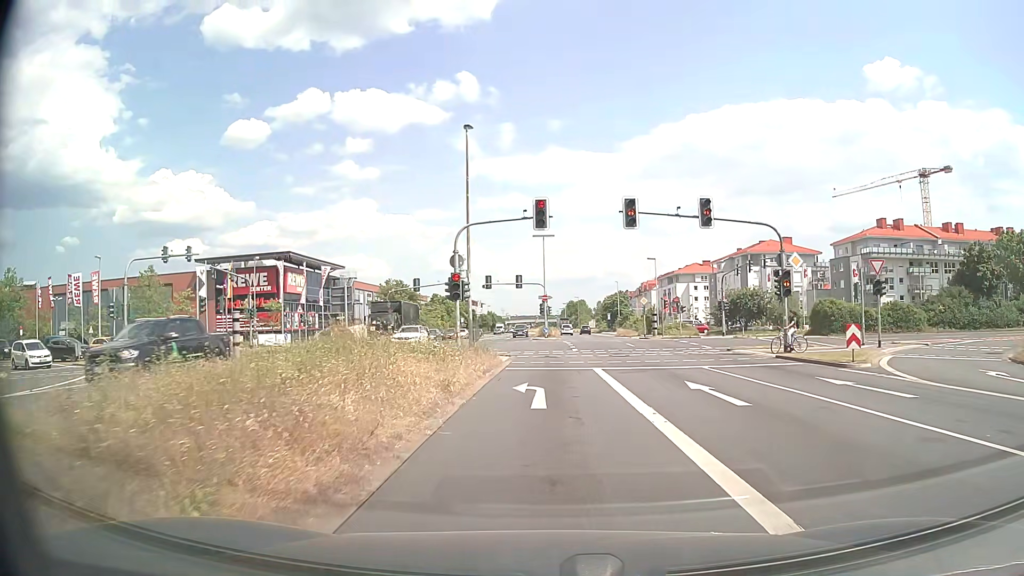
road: primary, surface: asphalt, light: Day
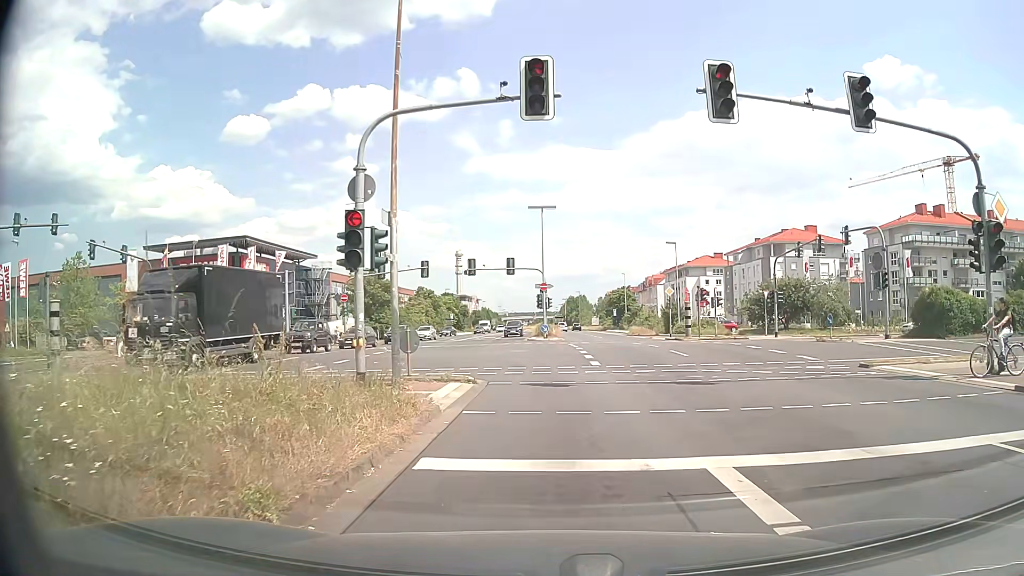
(-0.1, +14.3) m; 0°
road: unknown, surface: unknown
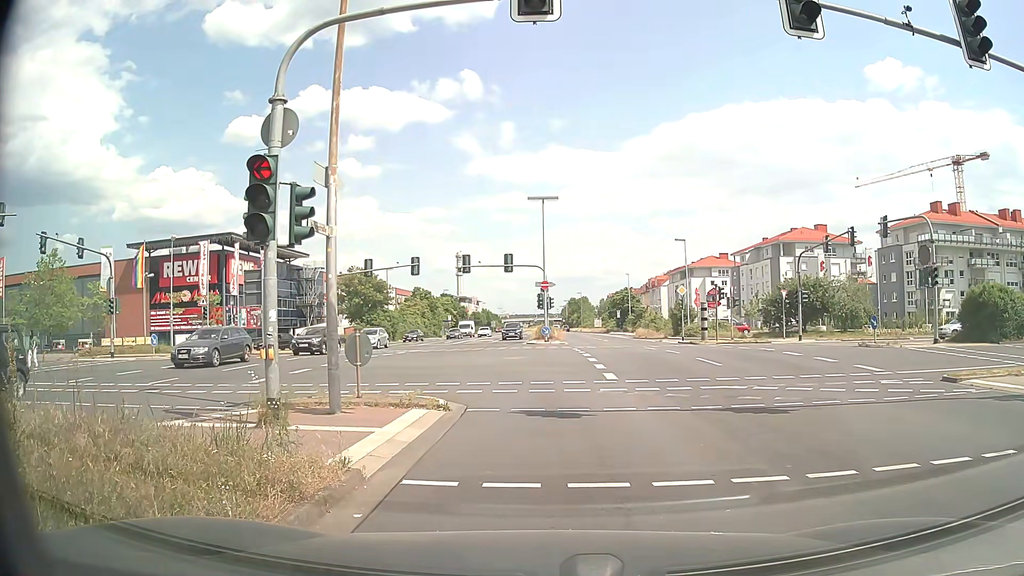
(0.0, +4.2) m; 0°
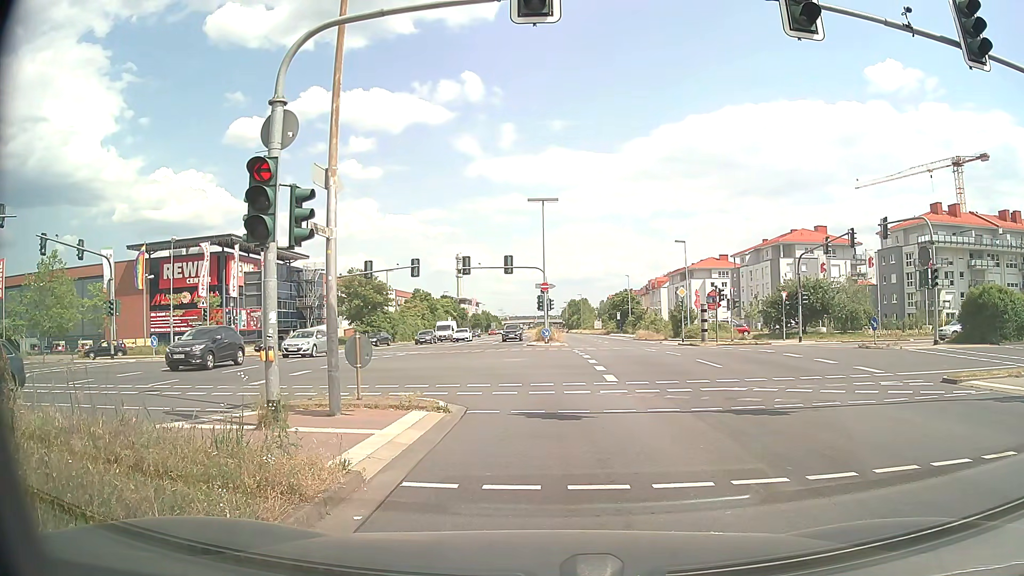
(0.0, +0.1) m; 0°
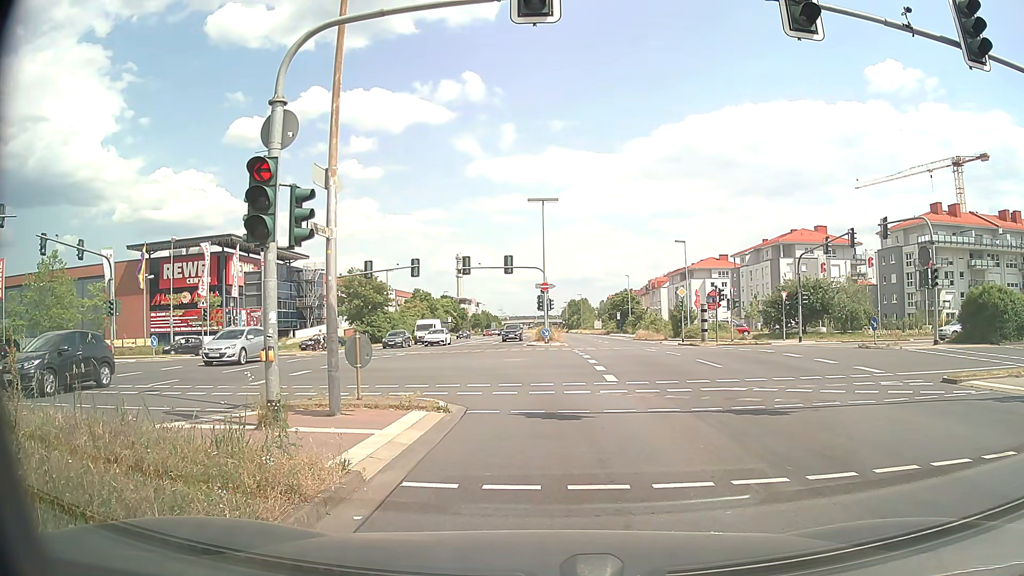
(0.0, 0.0) m; 0°
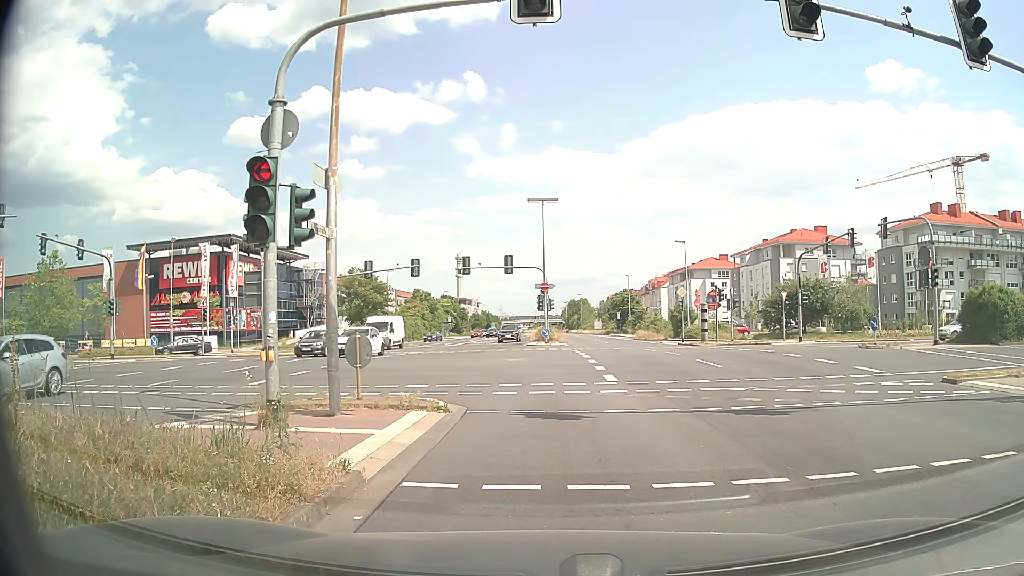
(0.0, 0.0) m; 0°
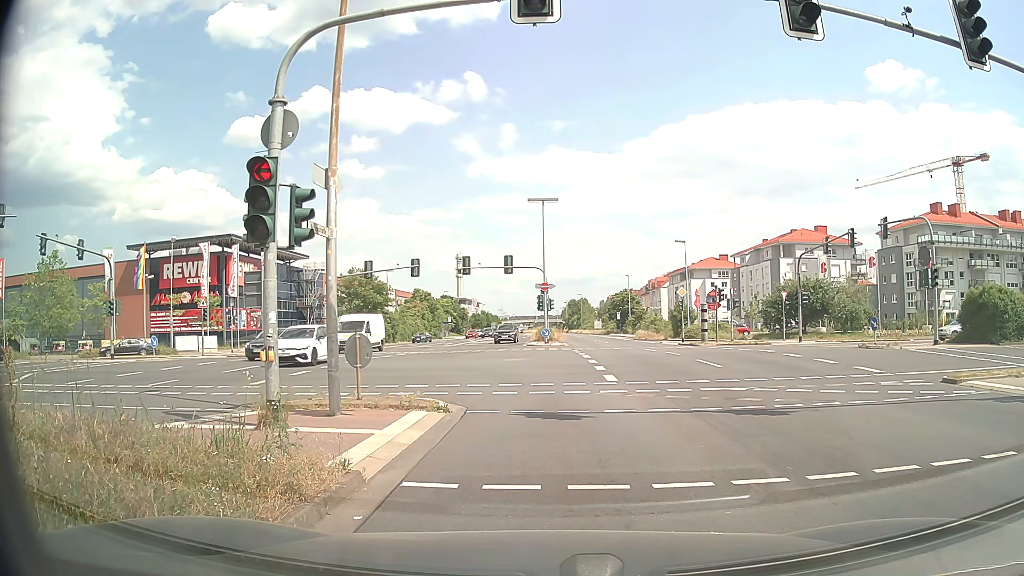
(0.0, 0.0) m; 0°
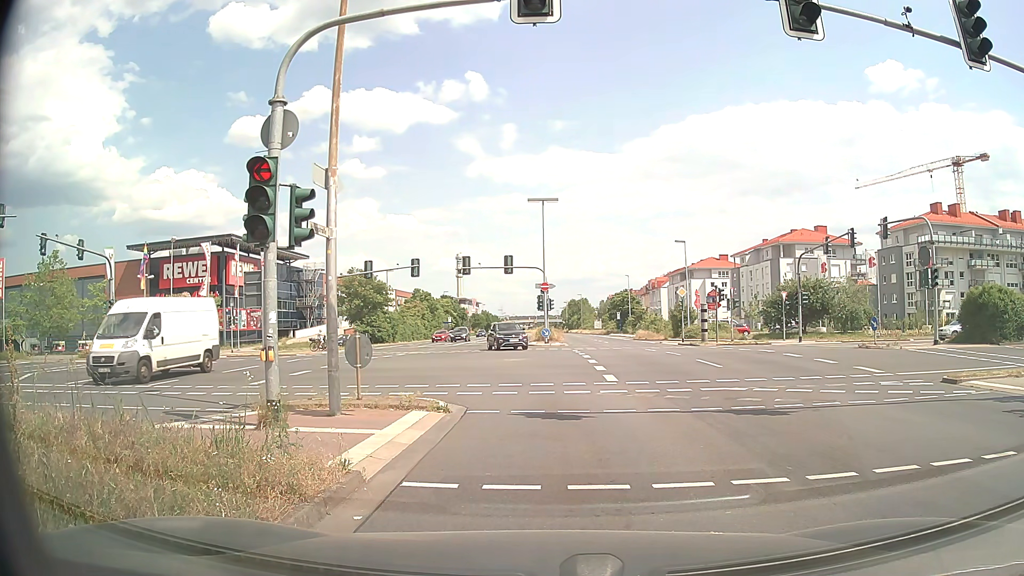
(0.0, 0.0) m; 0°
(0, +10) (-2, +20) (-8, +28) (-16, +33) (-26, +35) (-36, +35) (-46, +34) (-55, +33) (-65, +32) (-75, +31) m
